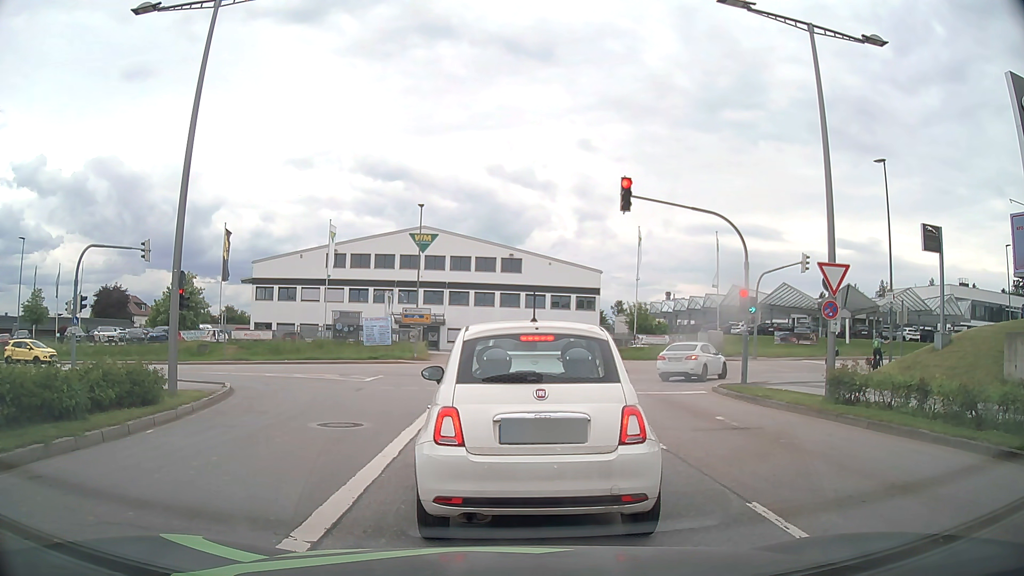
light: Day
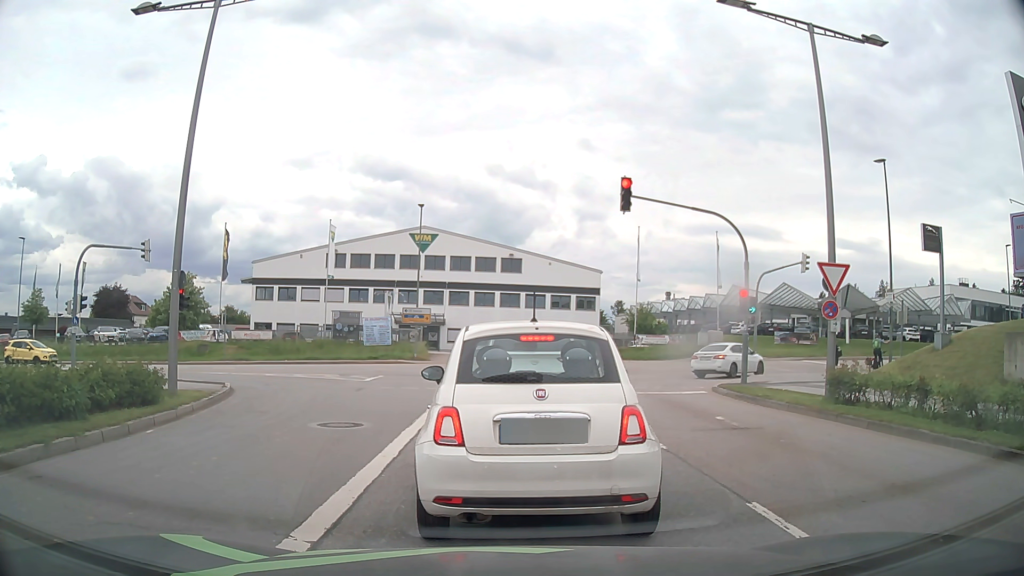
(0.0, 0.0) m; 0°
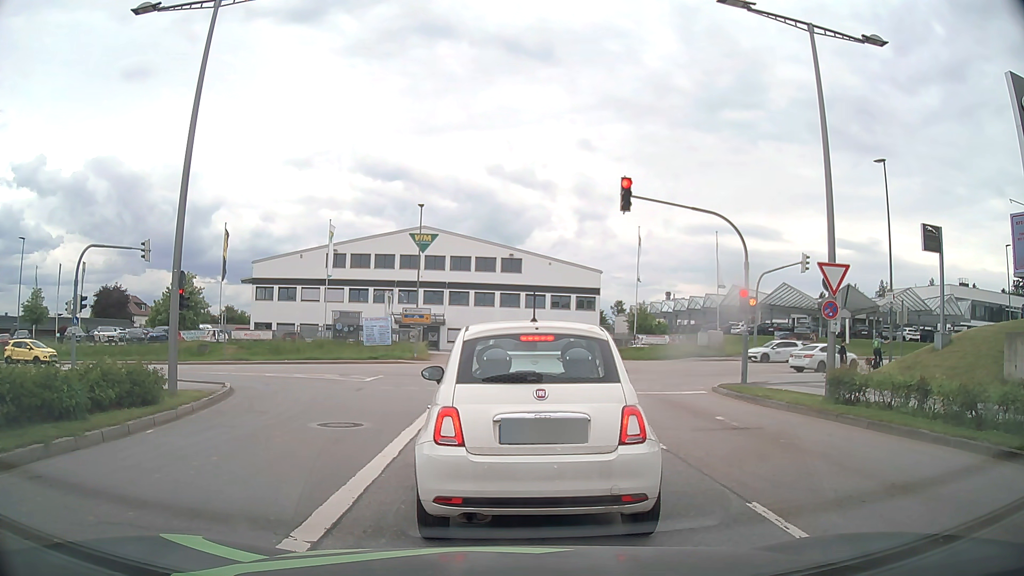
(0.0, 0.0) m; 0°
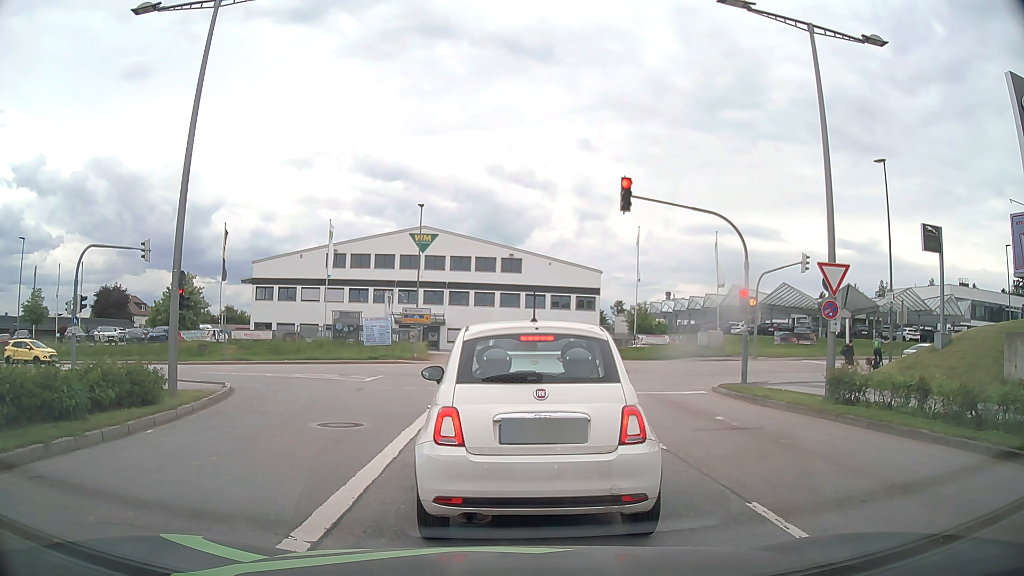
(0.0, 0.0) m; 0°
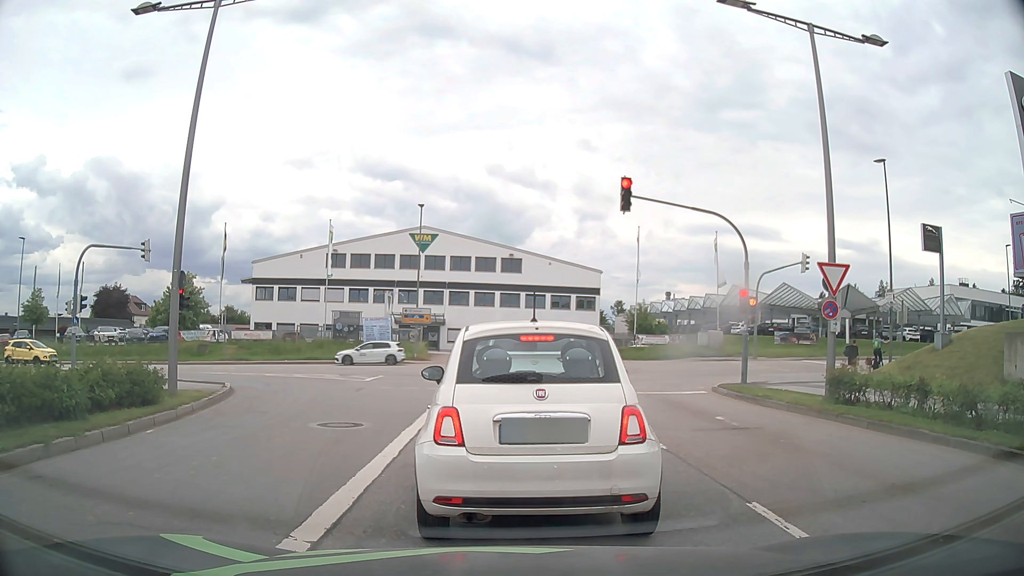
(0.0, 0.0) m; 0°
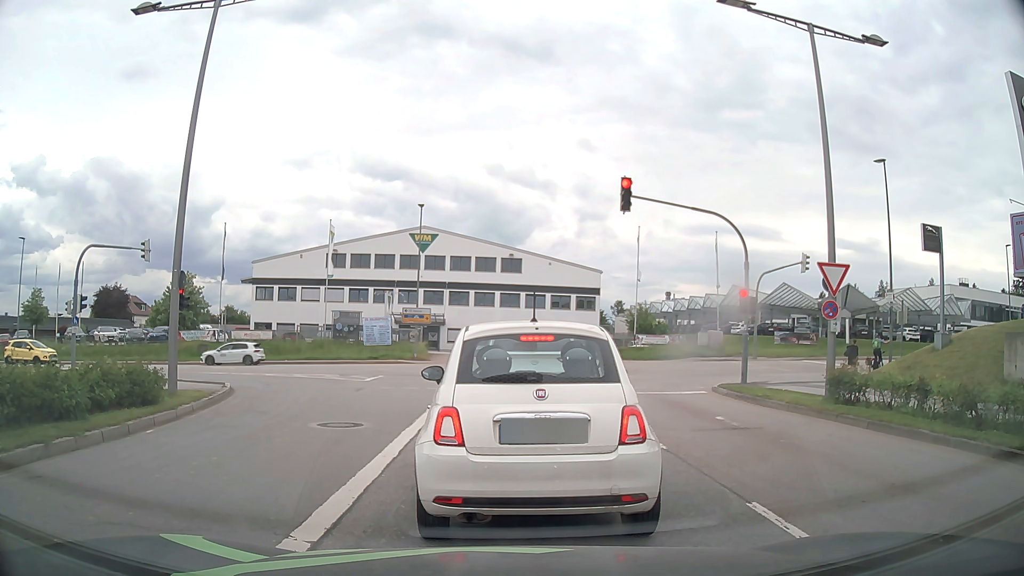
(0.0, 0.0) m; 0°
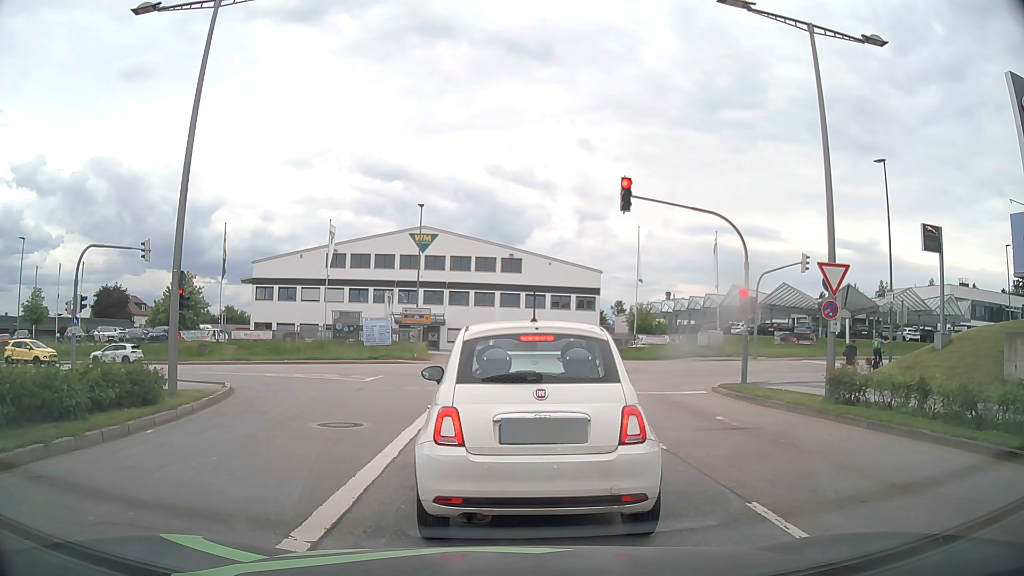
(0.0, 0.0) m; 0°
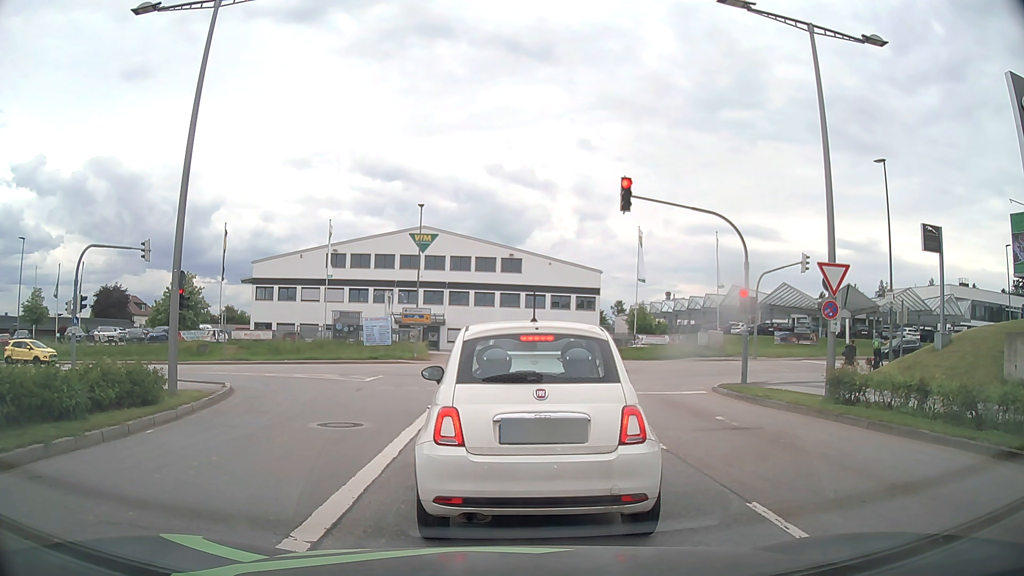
(0.0, 0.0) m; 0°
(0, +10) (0, +20) (-3, +30) (-9, +37) (-18, +41) (-28, +43) (-38, +43) (-48, +42) (-58, +42) (-68, +42) m
